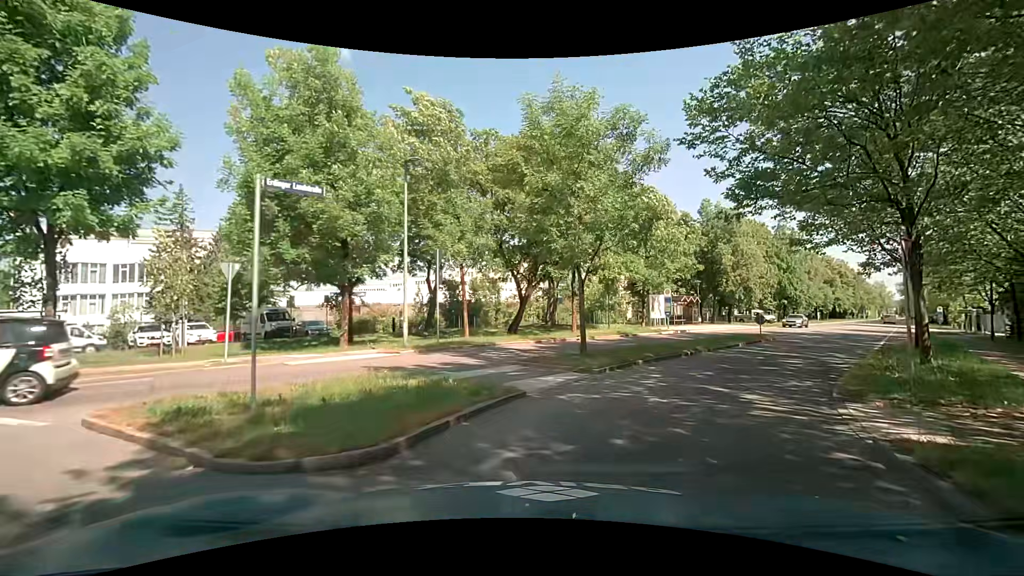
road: tertiary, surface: asphalt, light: Day
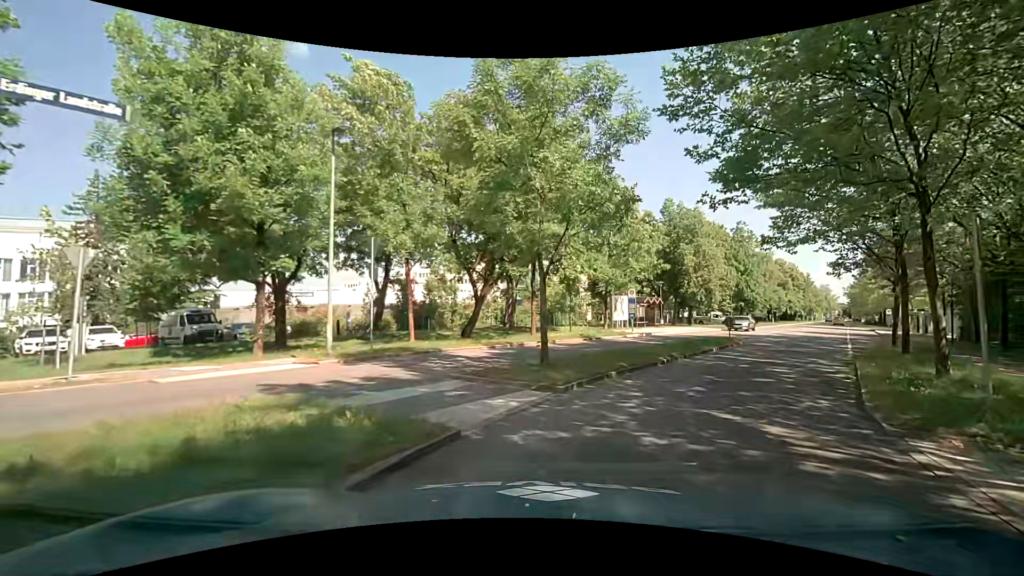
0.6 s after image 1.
(+0.1, +2.8) m; +5°
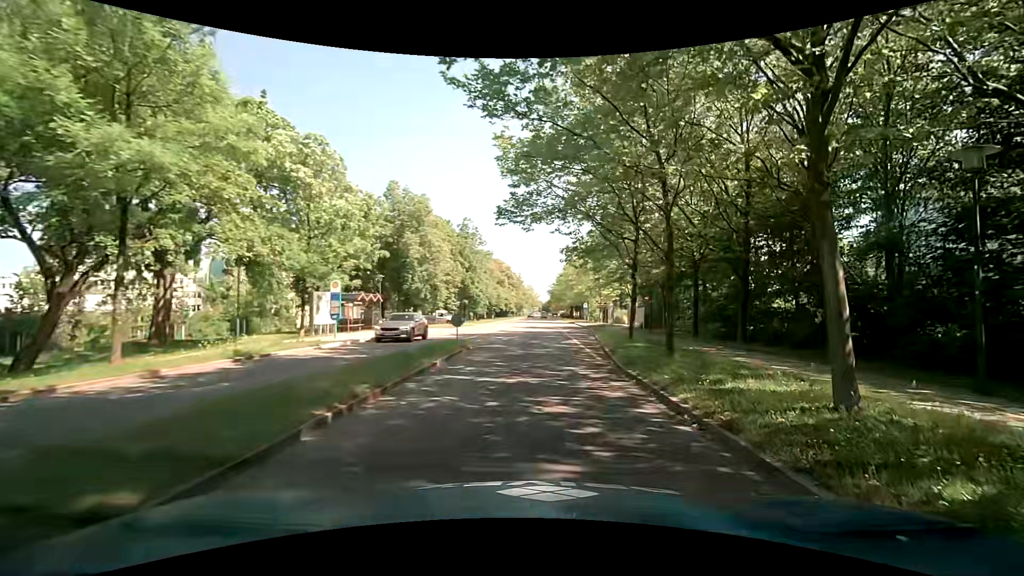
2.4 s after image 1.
(+2.1, +8.6) m; +31°
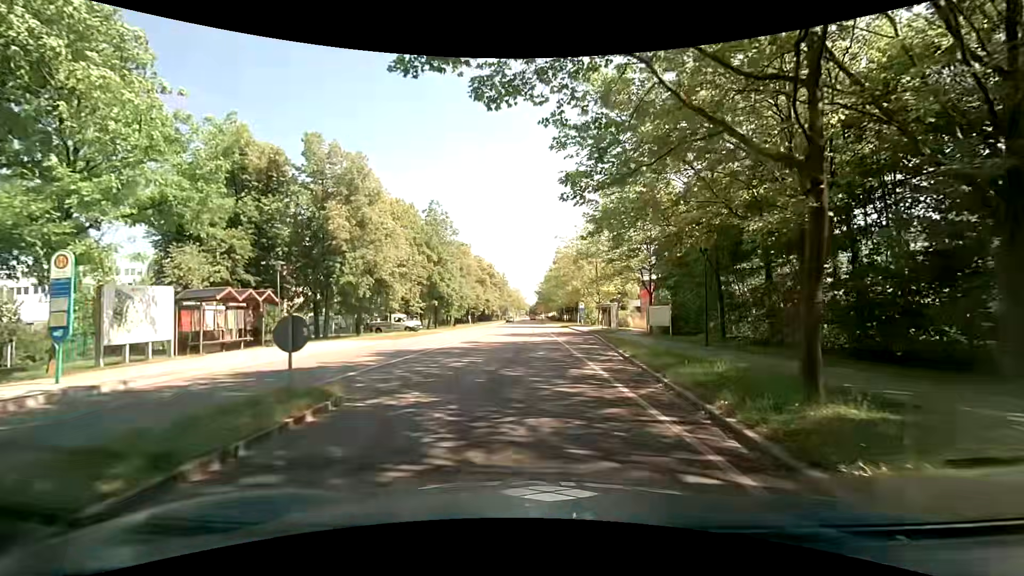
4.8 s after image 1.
(+0.3, +14.1) m; +1°
(0, +10) (0, +20) (0, +30) (0, +40) (0, +50) (0, +60) (0, +70) (0, +80) (0, +90) (0, +100) m
